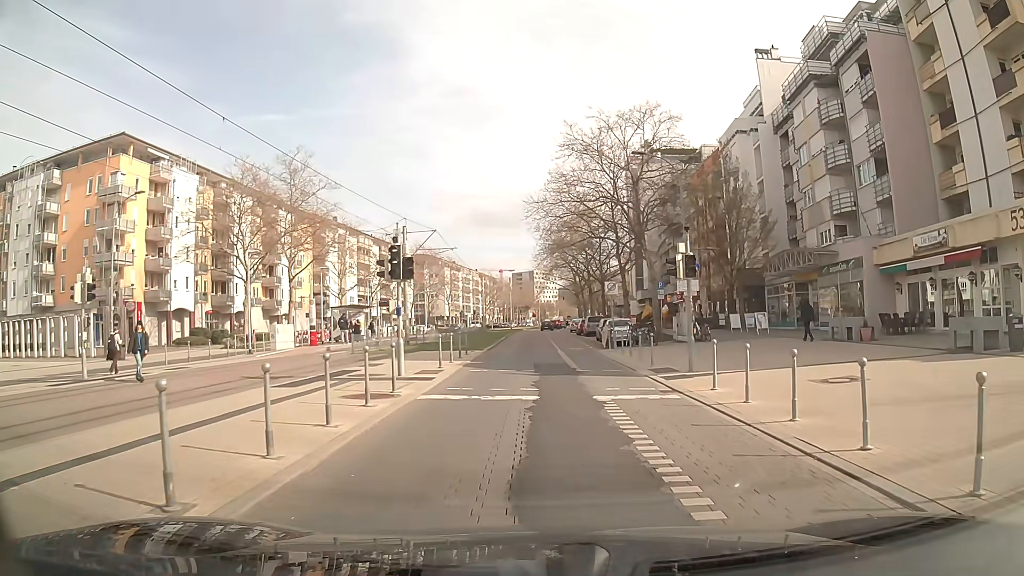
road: tertiary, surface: paving_stones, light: Day
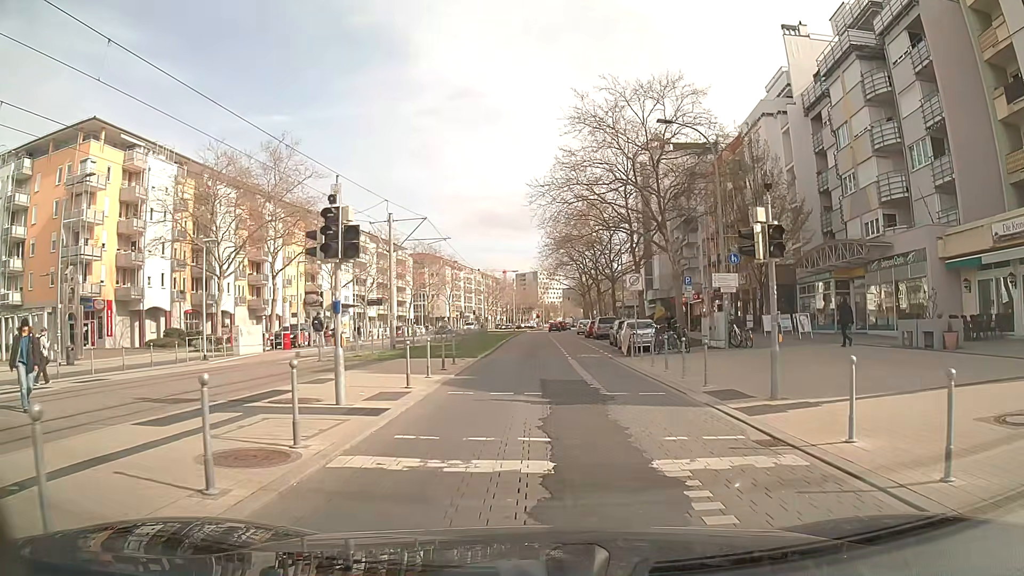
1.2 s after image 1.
(+0.1, +5.5) m; +1°
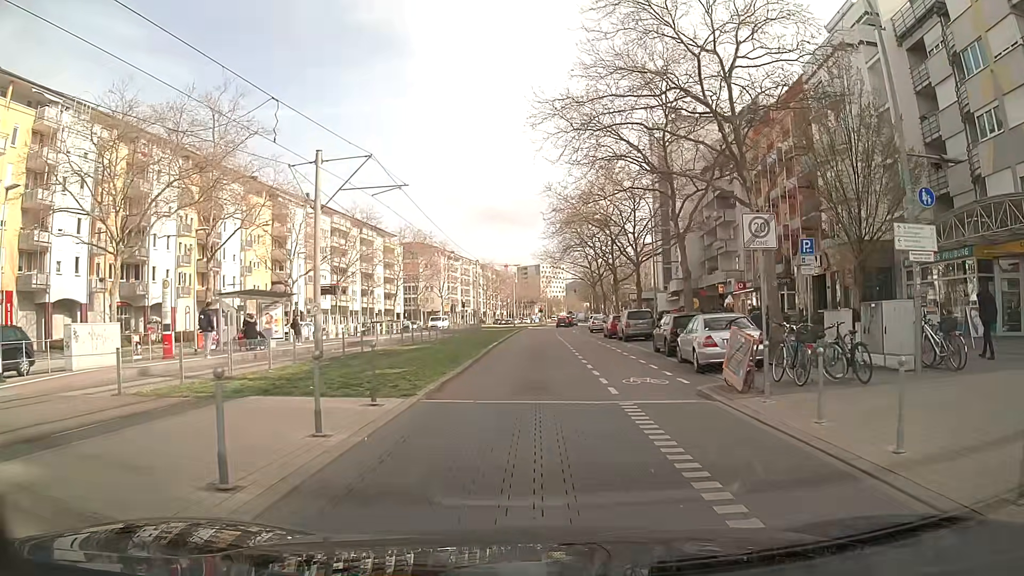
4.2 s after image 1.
(-0.2, +13.5) m; 0°
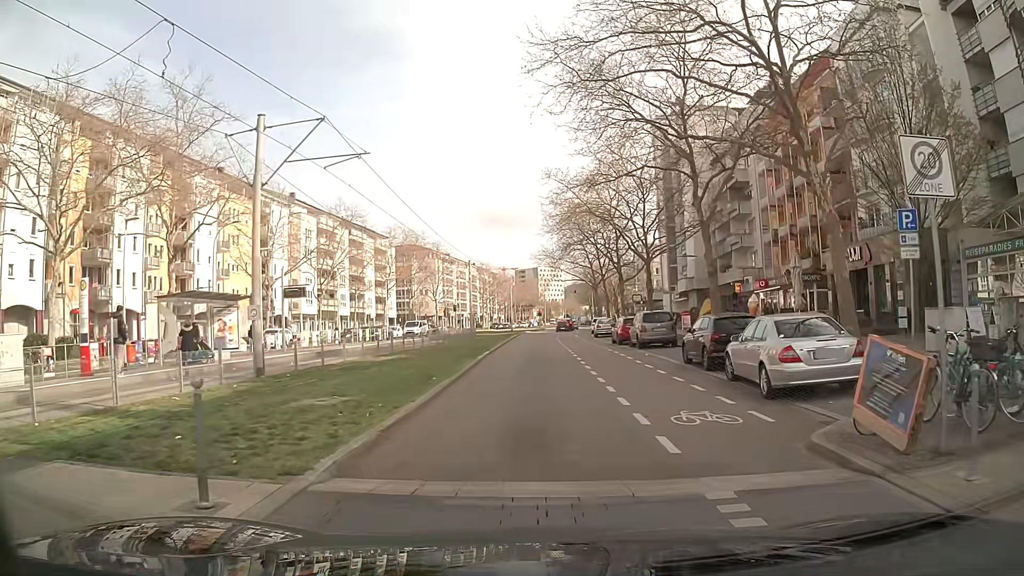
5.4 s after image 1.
(0.0, +5.4) m; -1°
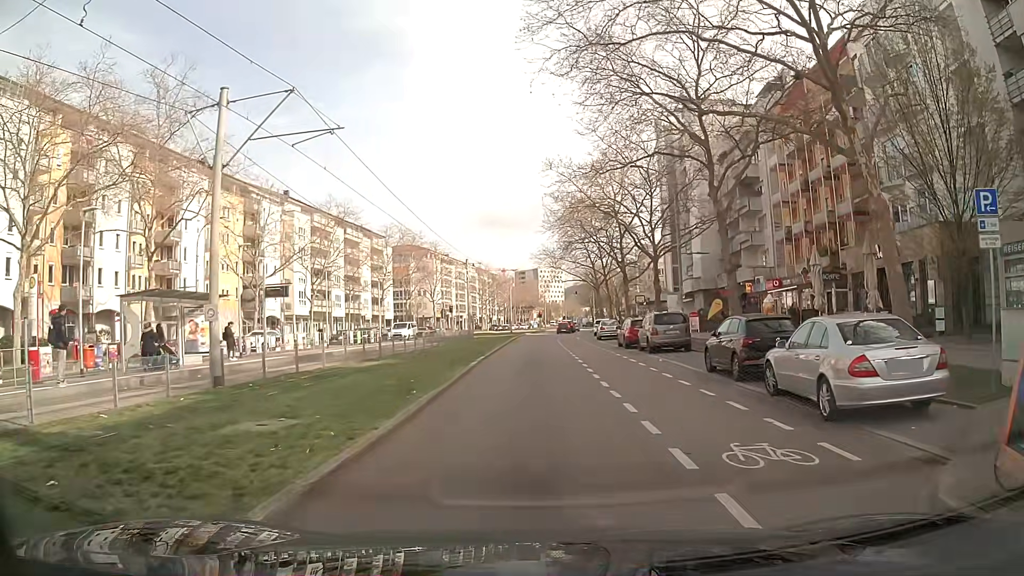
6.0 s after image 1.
(0.0, +2.7) m; 0°
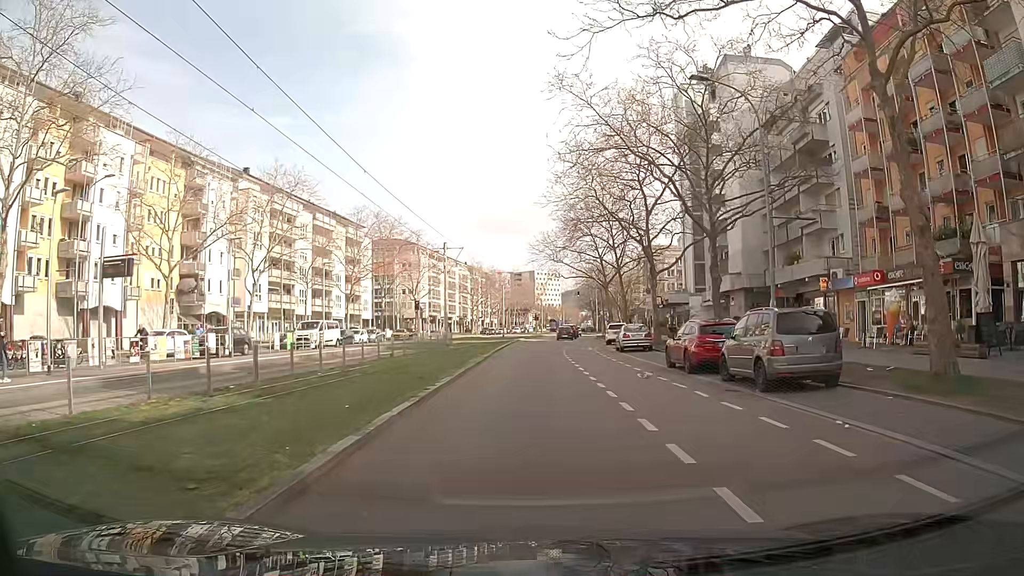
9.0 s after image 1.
(+0.1, +14.1) m; +1°
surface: asphalt
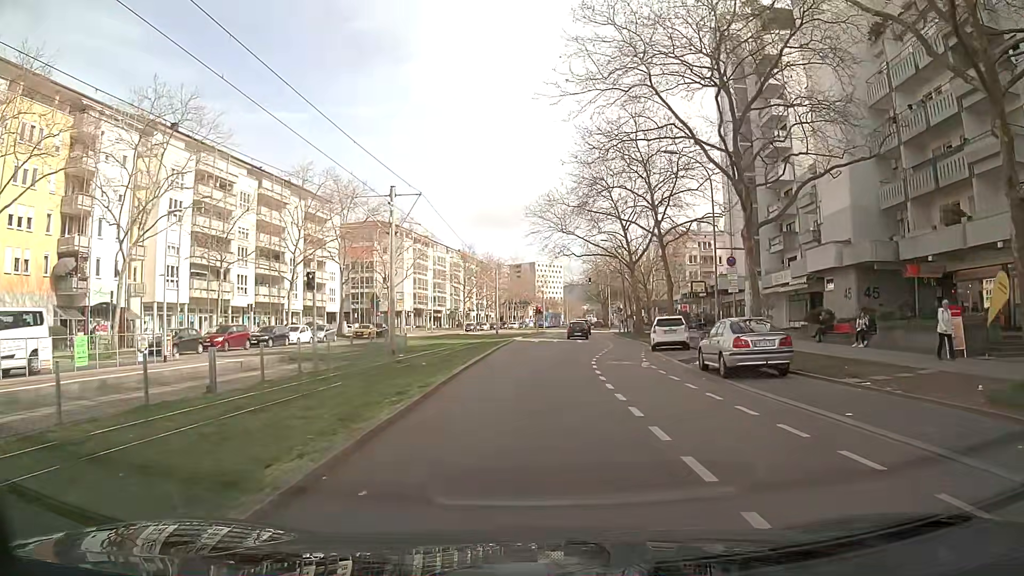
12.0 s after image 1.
(-0.1, +19.0) m; -1°
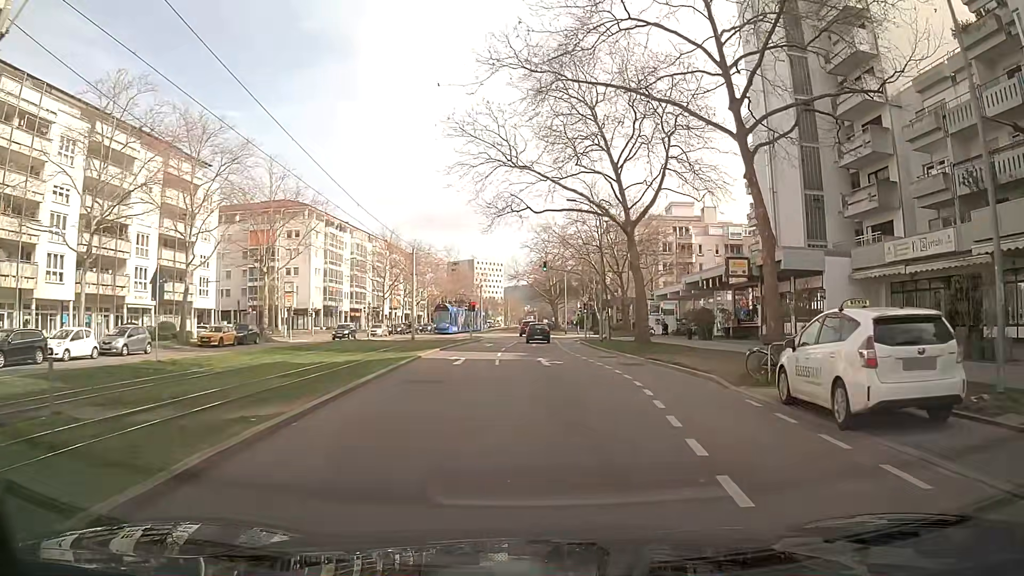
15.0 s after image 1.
(+0.6, +23.1) m; +5°
(0, +10) (0, +20) (+1, +30) (+1, +40) (+1, +50) (+1, +60) (0, +70) (0, +80) (0, +90) (0, +100) m
